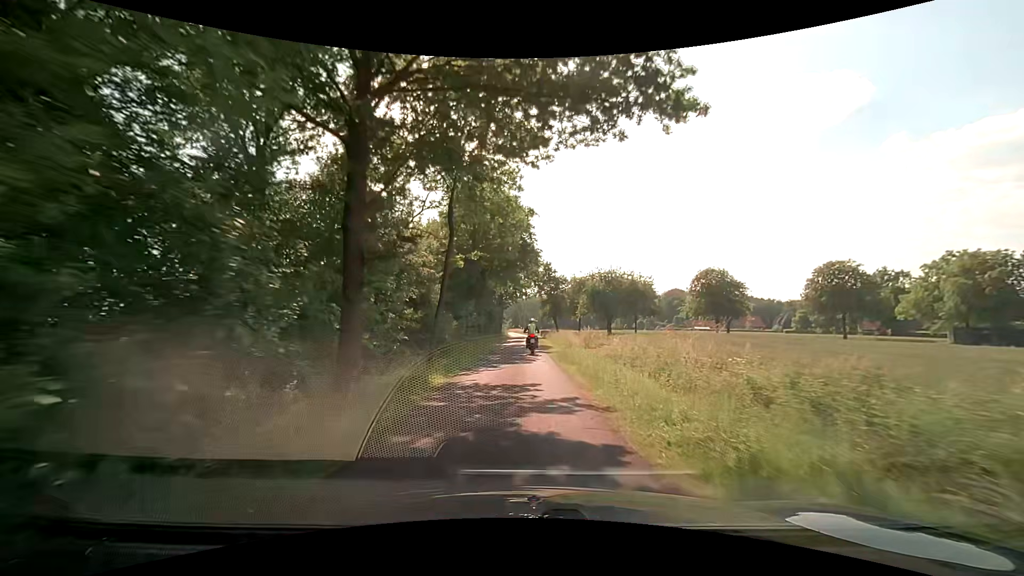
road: unclassified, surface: asphalt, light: Day
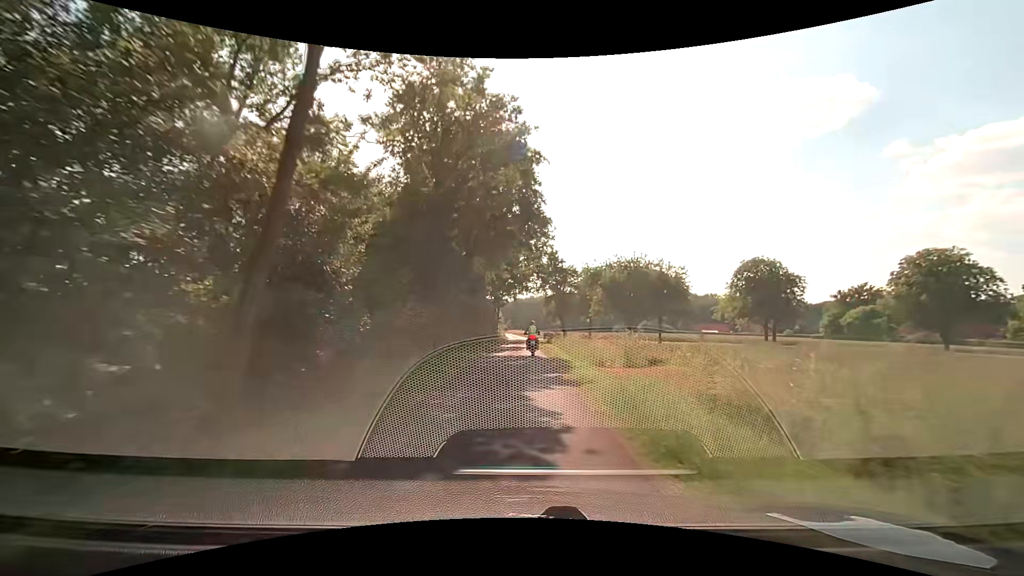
(-0.1, +13.4) m; 0°
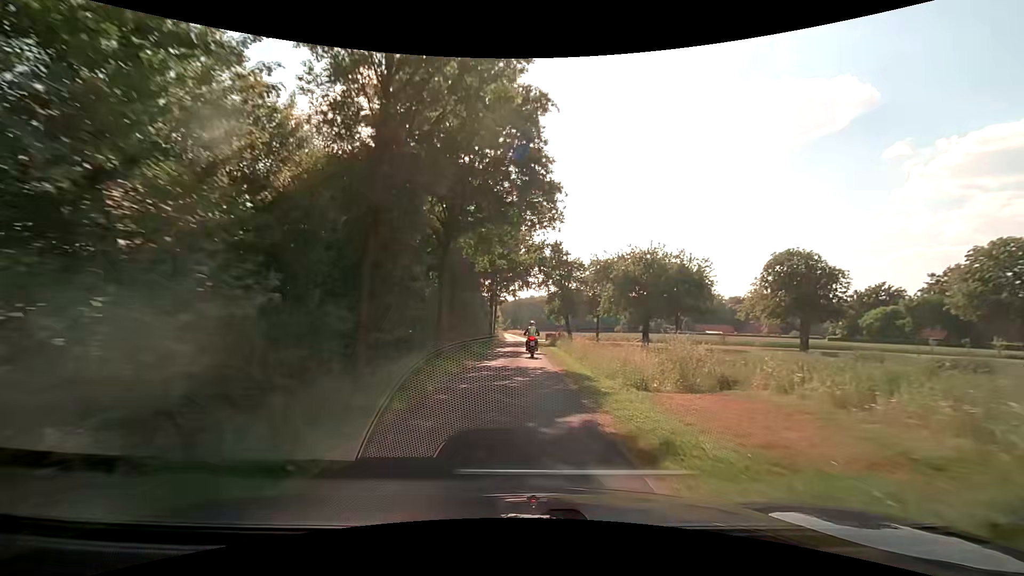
(-0.1, +6.8) m; 0°
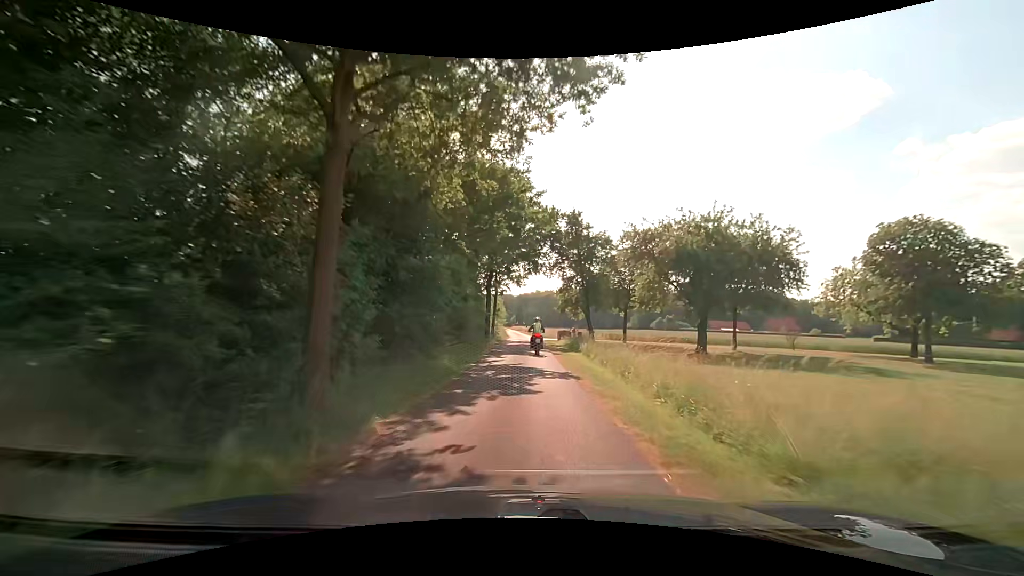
(-0.2, +13.3) m; -1°
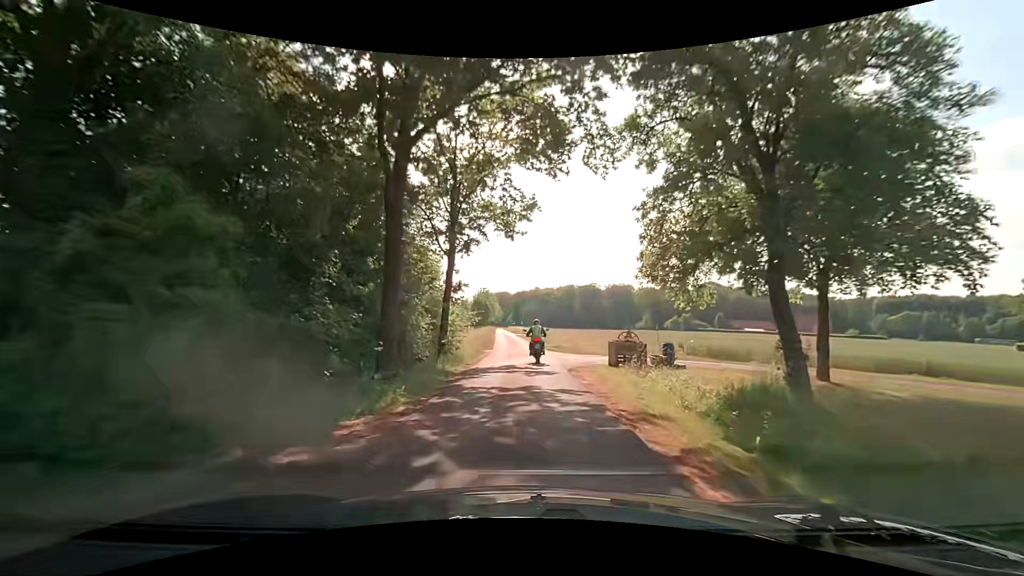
(+0.2, +31.8) m; 0°
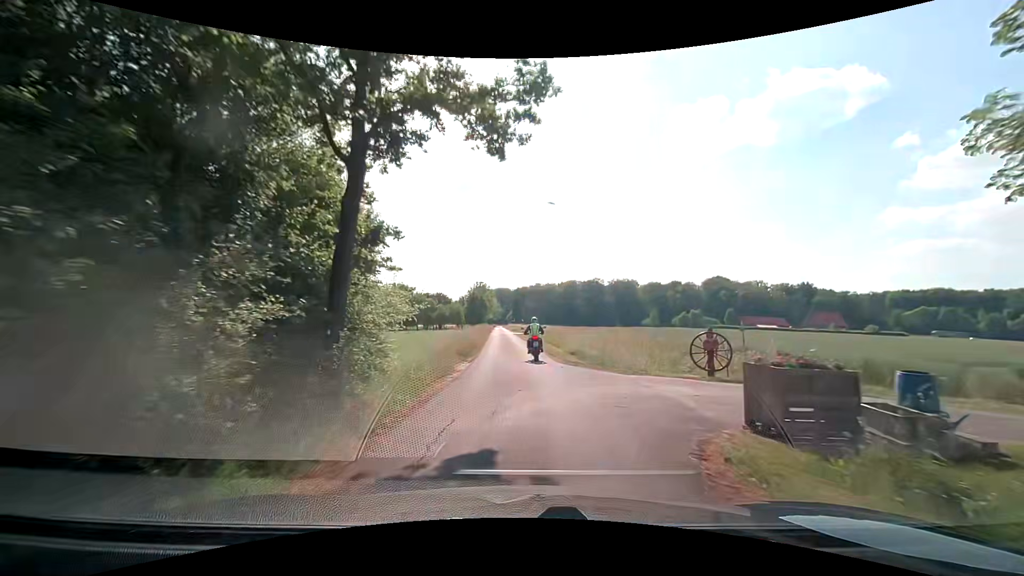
(+0.1, +12.3) m; 0°
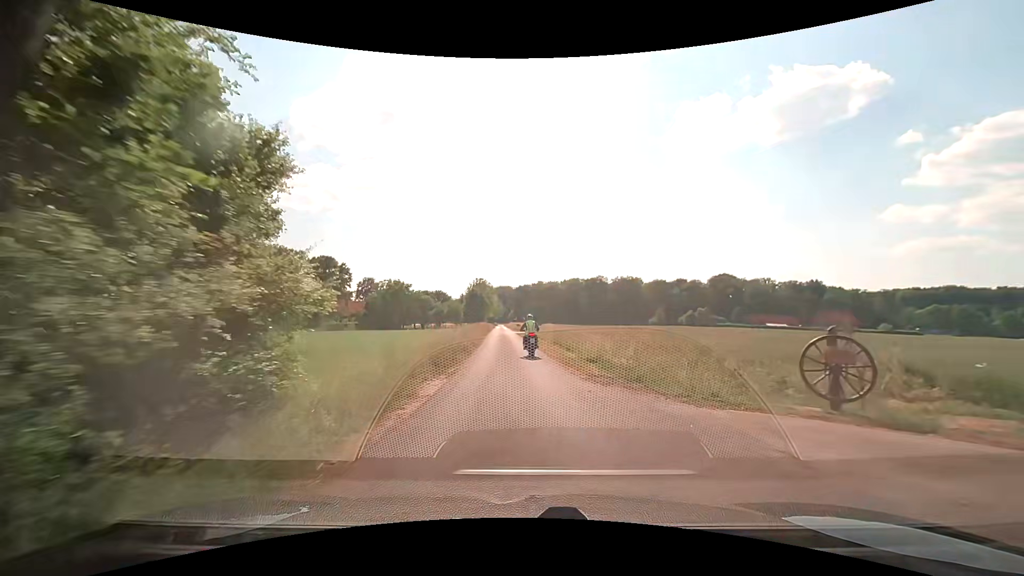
(0.0, +6.2) m; 0°
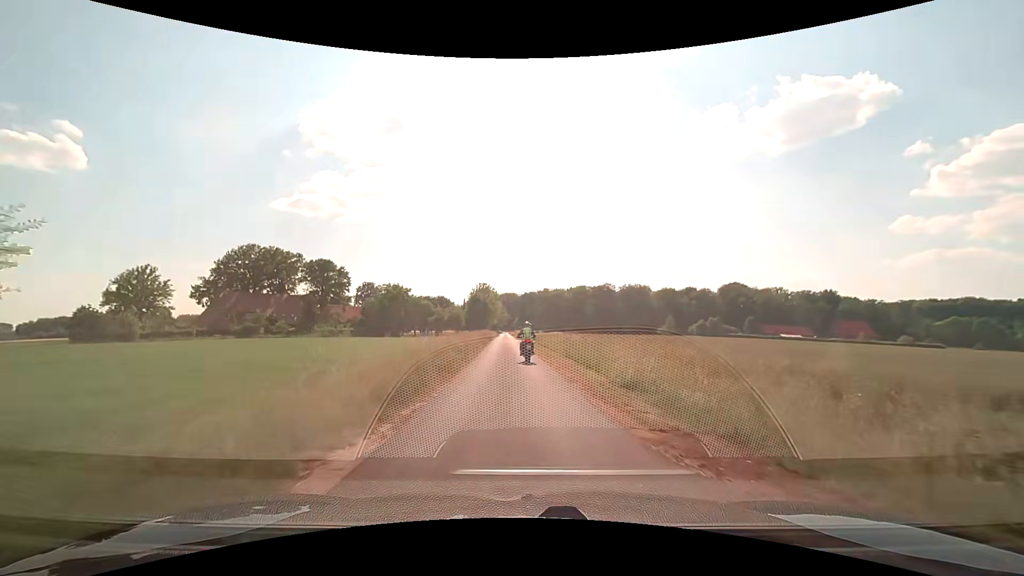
(0.0, +6.3) m; -1°
(0, +10) (0, +20) (0, +30) (0, +40) (0, +50) (-1, +60) (-1, +70) (-1, +80) (-1, +90) (-2, +100) m
